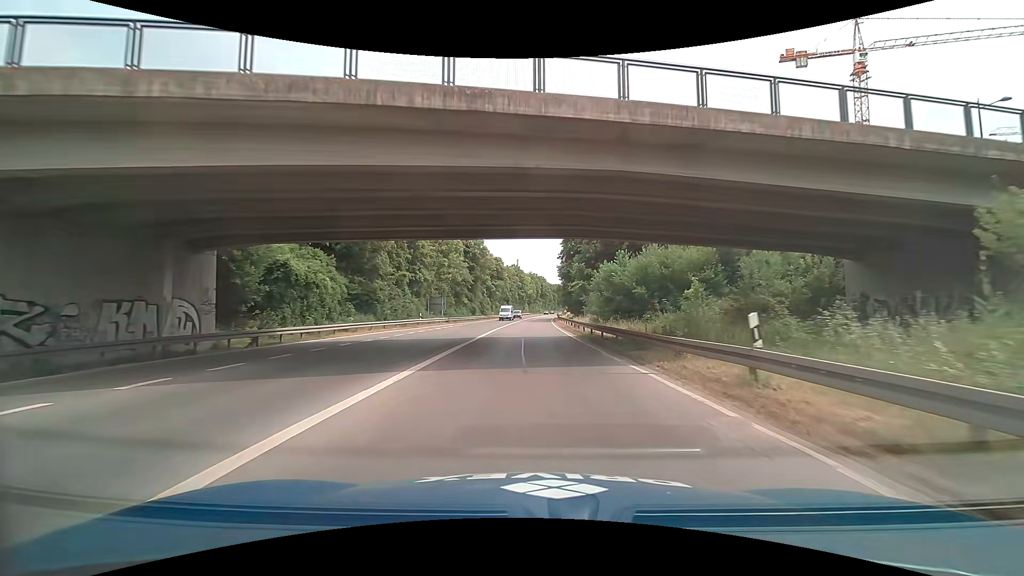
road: trunk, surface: asphalt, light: Day
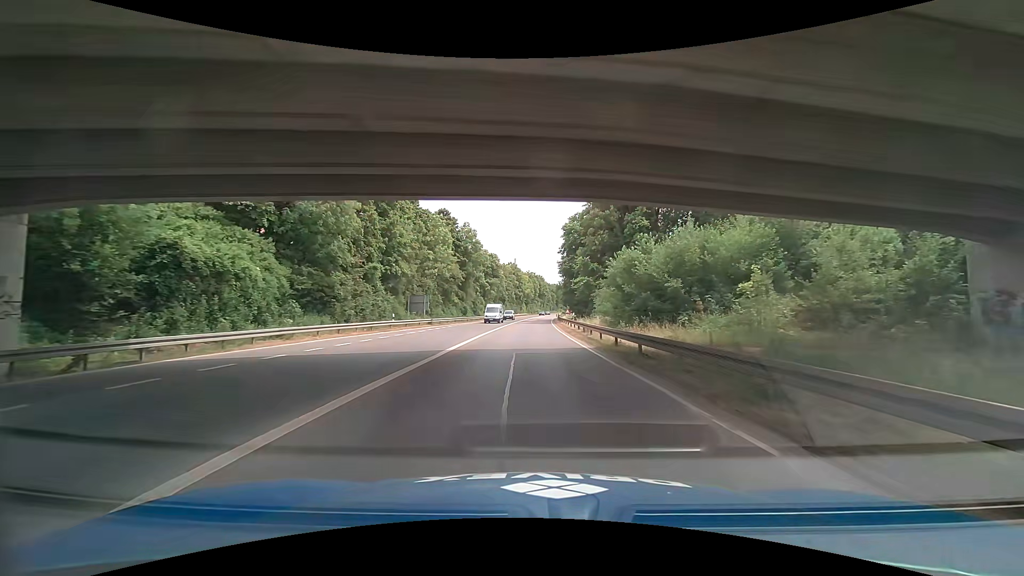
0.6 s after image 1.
(0.0, +9.1) m; +1°
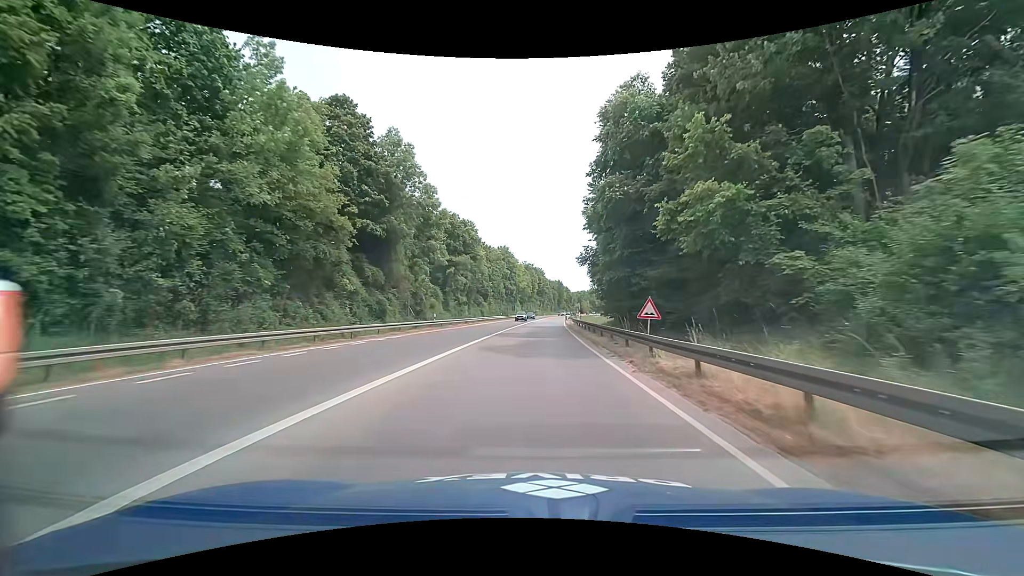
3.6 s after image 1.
(-0.2, +45.7) m; 0°
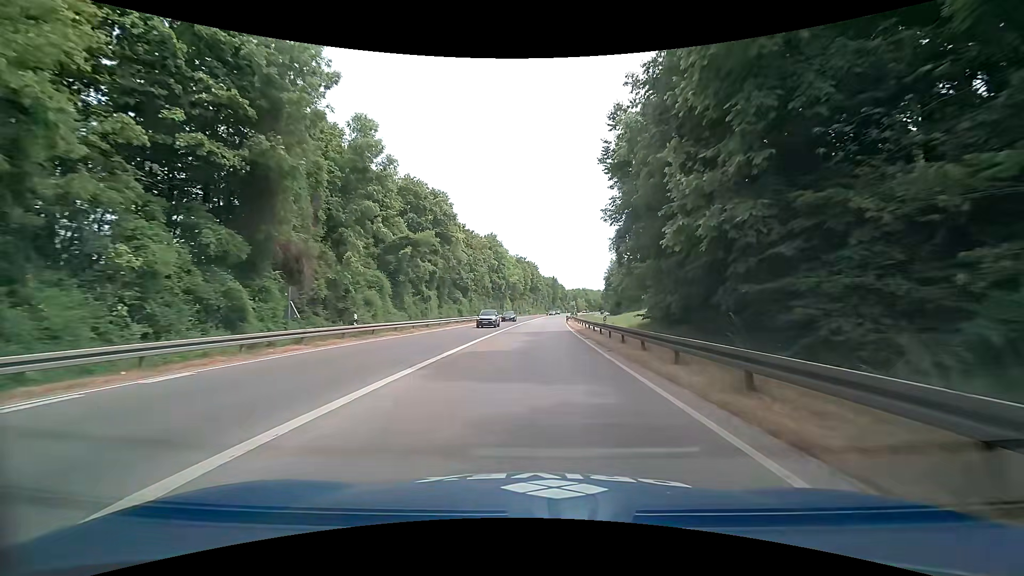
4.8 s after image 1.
(+0.2, +18.3) m; +1°
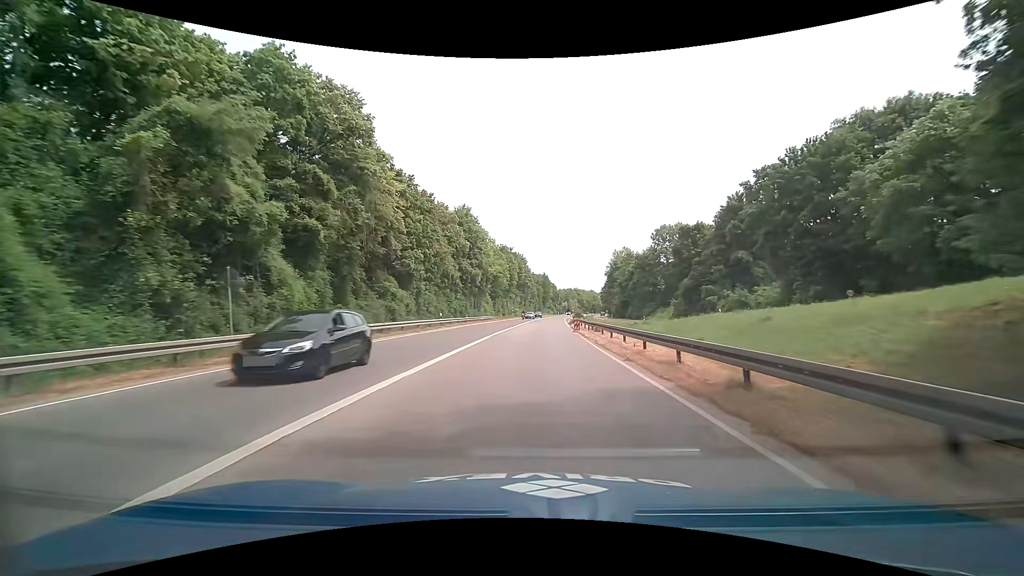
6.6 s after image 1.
(+0.2, +27.7) m; +1°
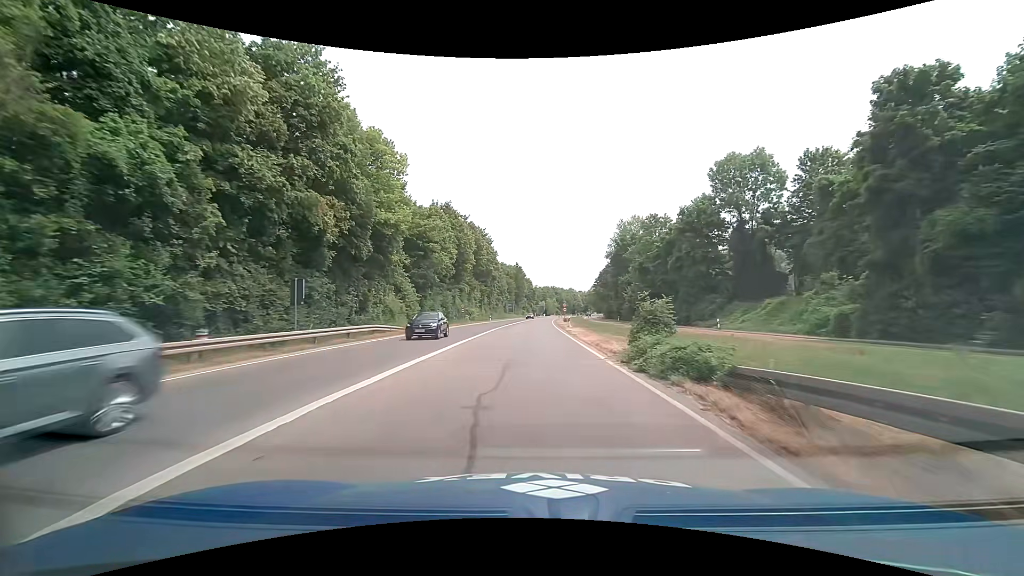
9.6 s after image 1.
(+1.2, +46.7) m; +3°
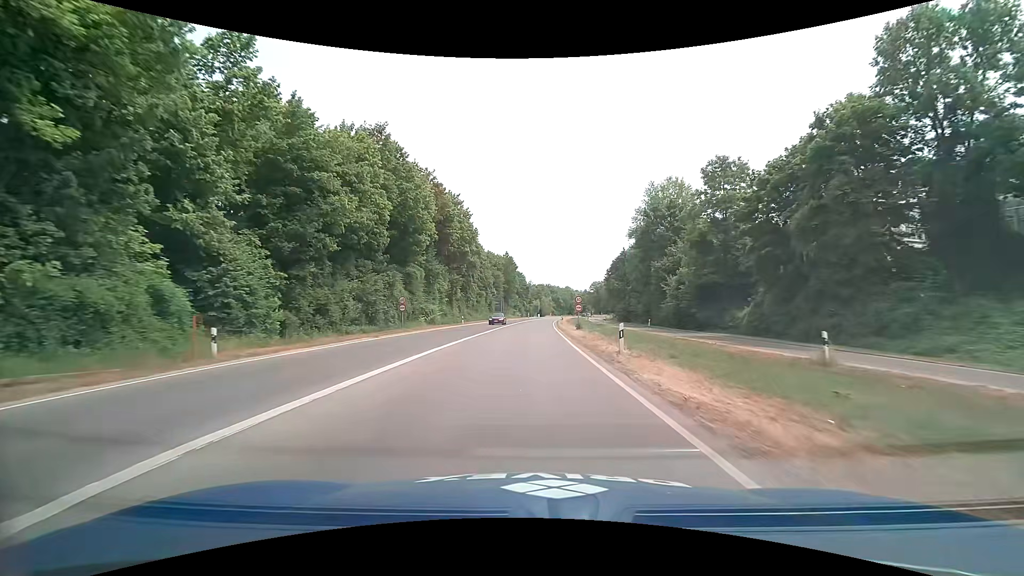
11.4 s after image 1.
(+0.4, +28.2) m; +1°
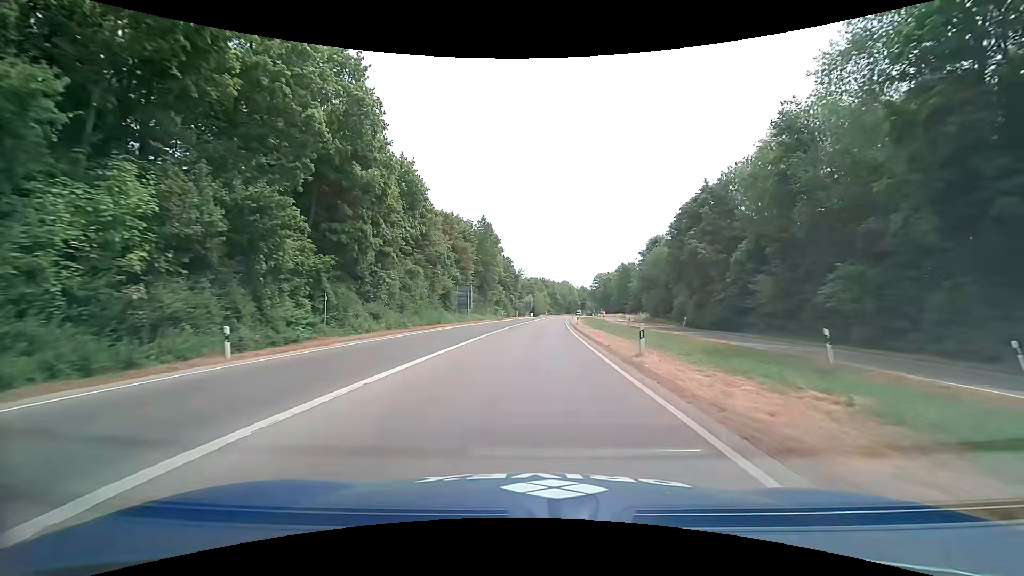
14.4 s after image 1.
(+0.1, +47.3) m; +1°
(0, +10) (0, +20) (0, +30) (0, +40) (+1, +50) (+1, +60) (+2, +70) (+3, +80) (+3, +90) (+4, +100) m
